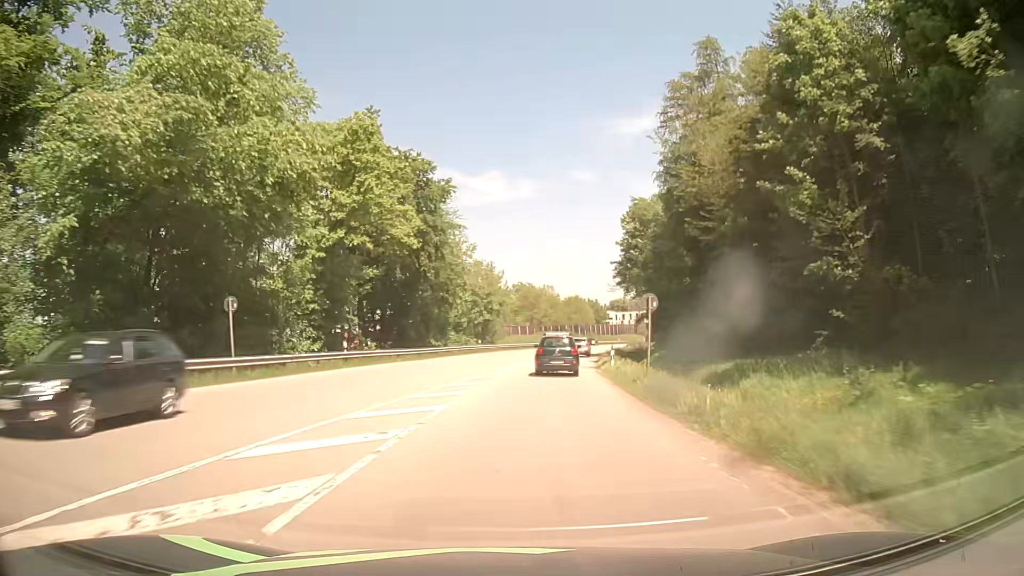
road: secondary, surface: asphalt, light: Day
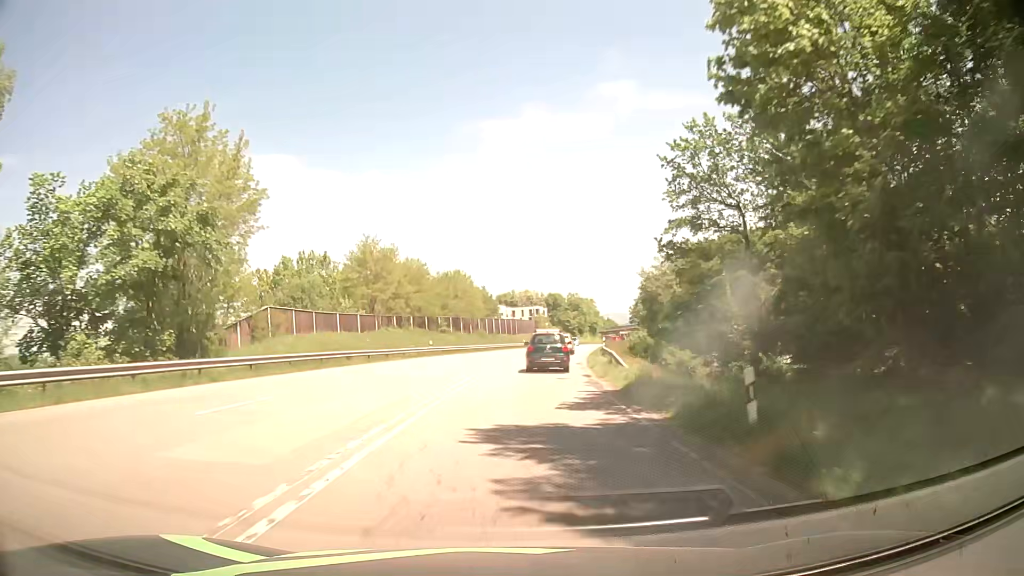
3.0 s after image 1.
(+6.2, +59.9) m; +11°
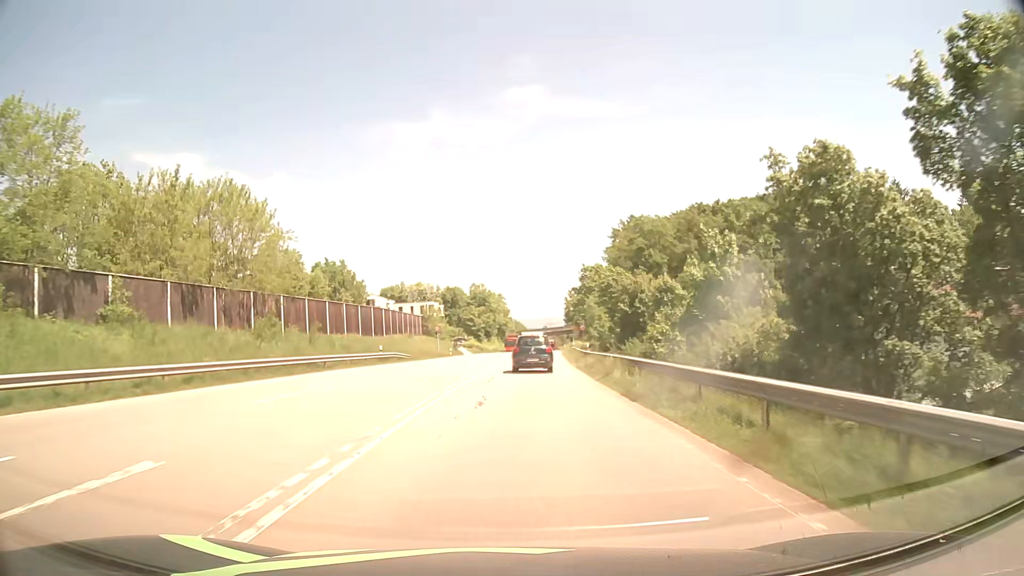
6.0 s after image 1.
(+4.4, +56.3) m; +9°
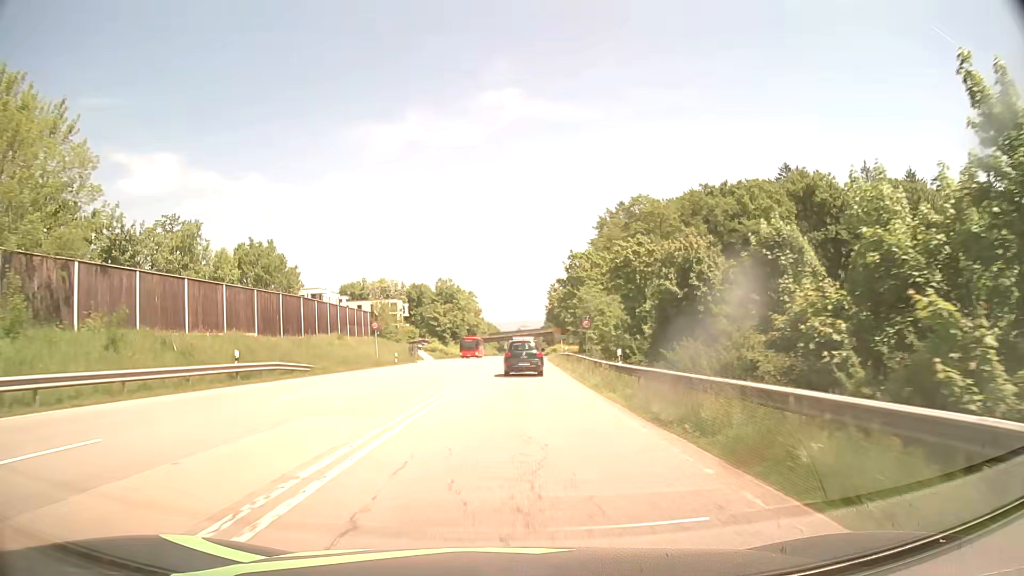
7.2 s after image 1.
(+0.4, +21.7) m; +2°
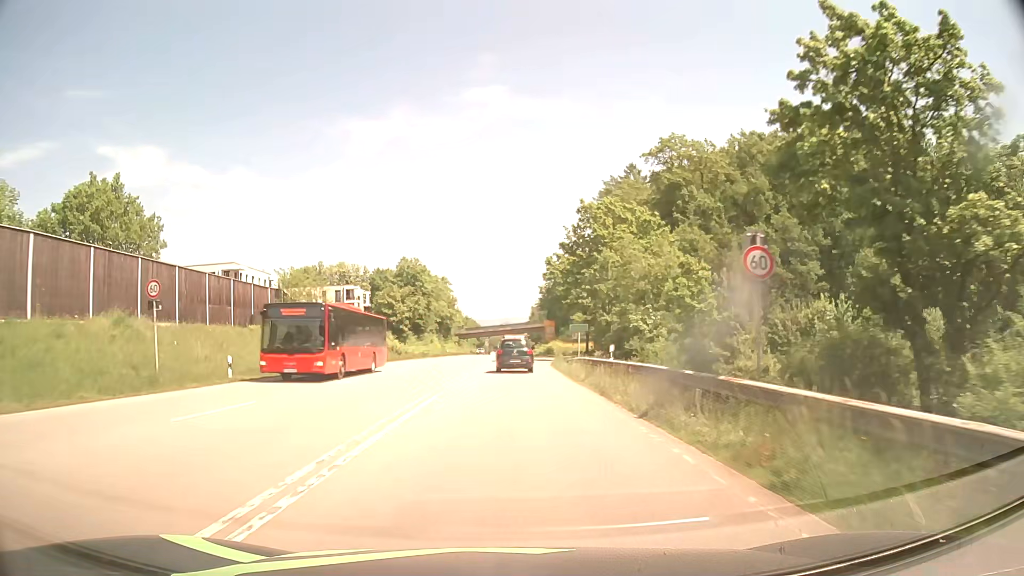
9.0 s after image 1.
(+0.5, +32.0) m; +1°
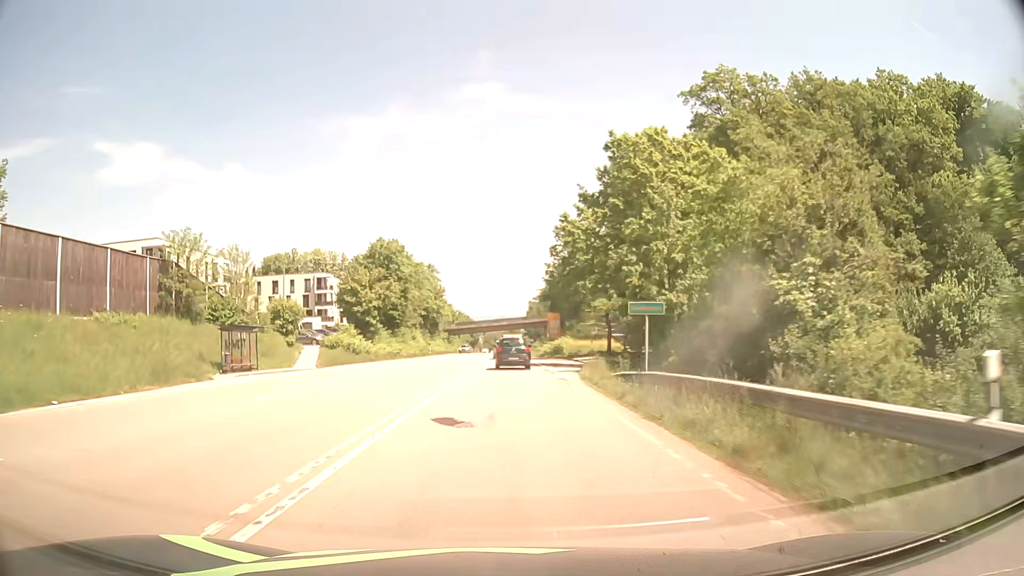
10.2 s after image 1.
(+0.2, +20.2) m; +1°
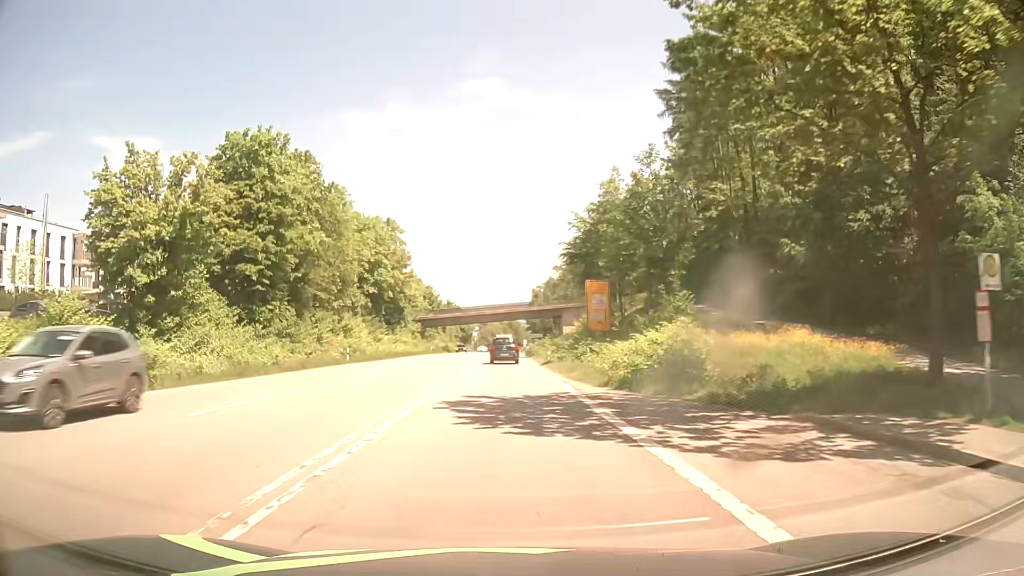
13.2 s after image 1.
(-0.1, +47.9) m; 0°
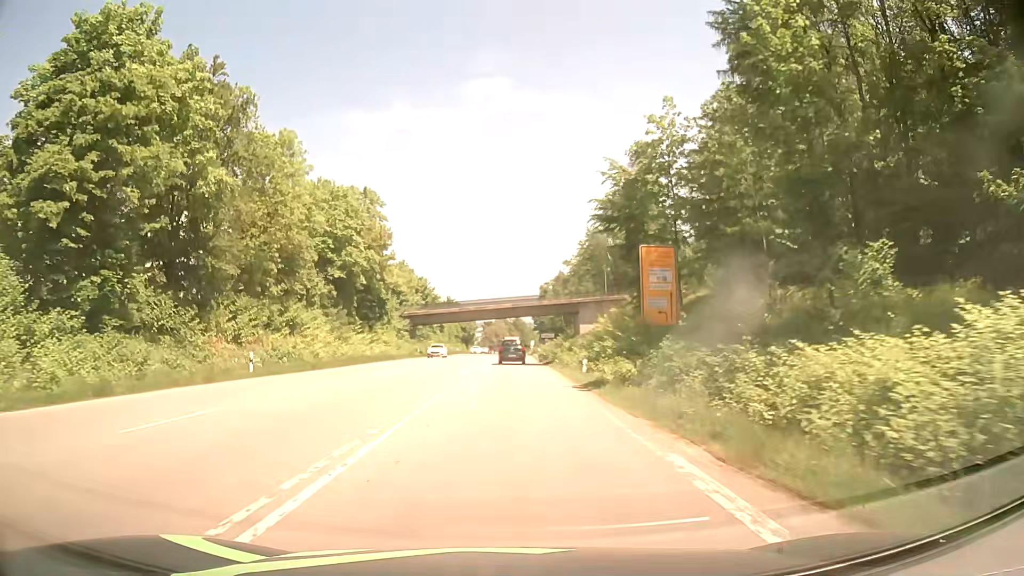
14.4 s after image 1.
(-0.1, +18.7) m; 0°
(0, +10) (0, +20) (0, +30) (0, +40) (0, +50) (0, +60) (0, +70) (0, +80) (0, +90) (0, +100) m
